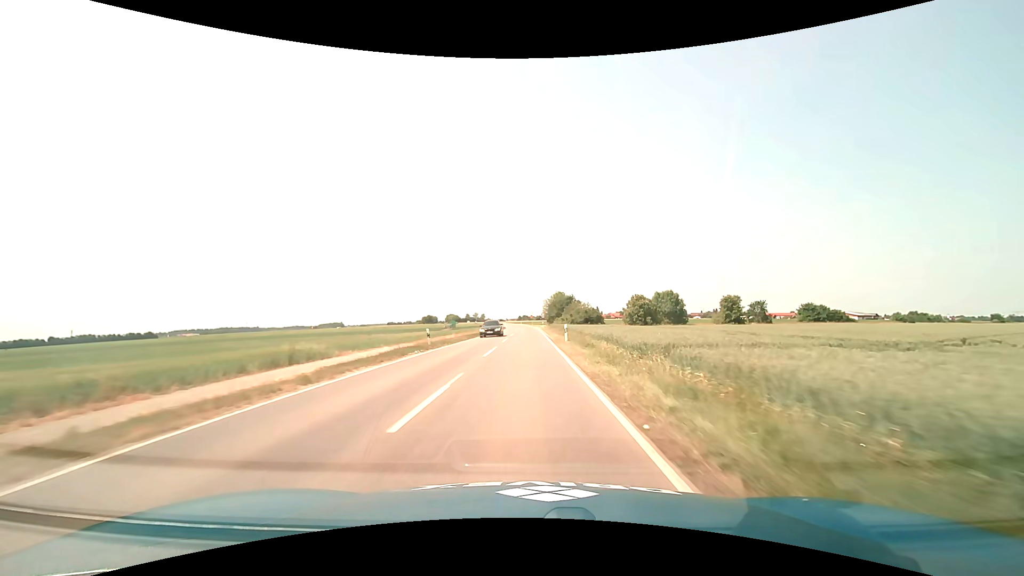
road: tertiary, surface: asphalt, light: Day
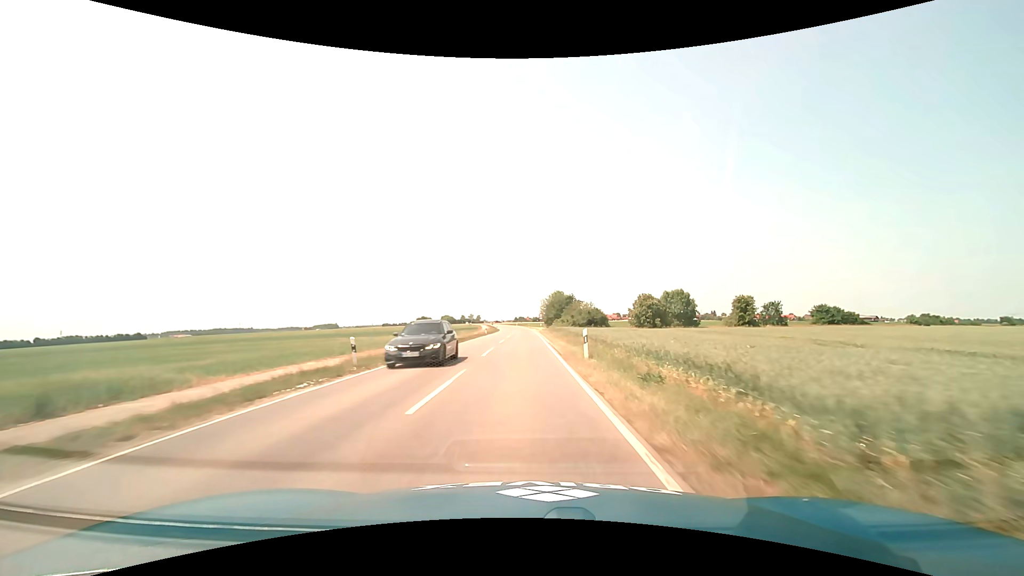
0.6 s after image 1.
(+0.1, +11.0) m; 0°
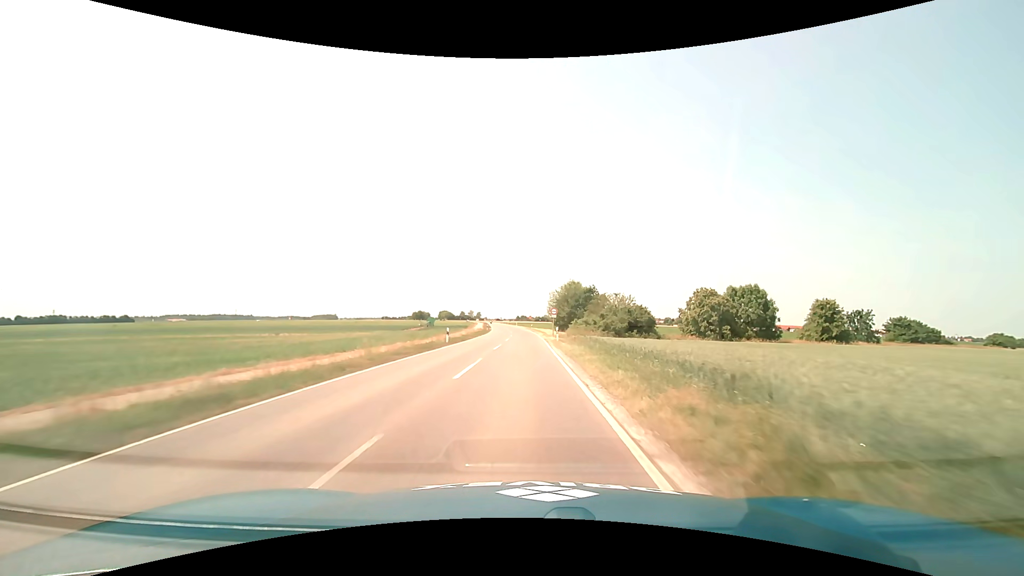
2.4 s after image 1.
(-0.1, +32.9) m; 0°
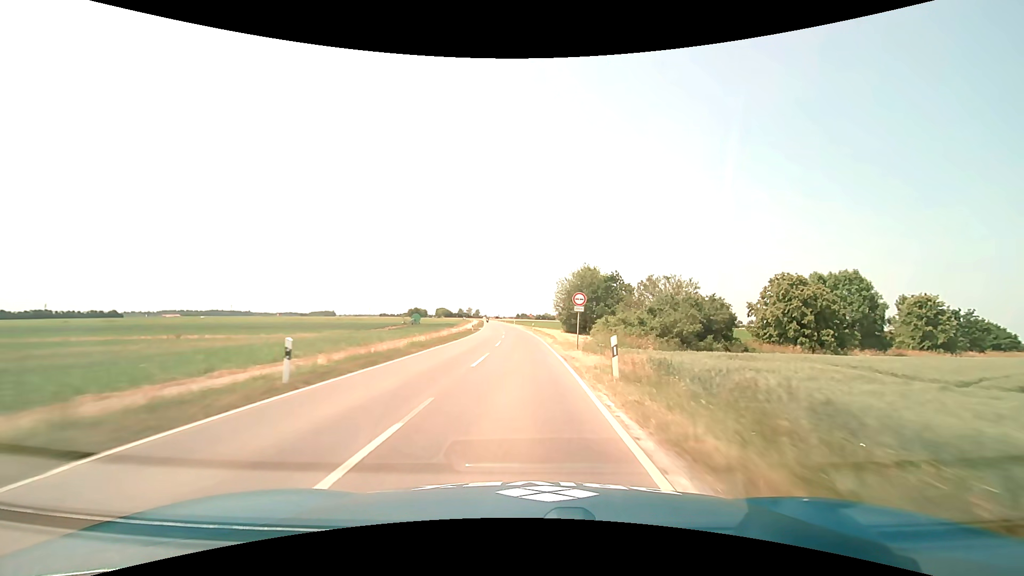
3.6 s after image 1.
(0.0, +22.1) m; 0°
(0, +10) (0, +20) (0, +30) (0, +40) (-1, +50) (-1, +60) (-2, +70) (-3, +80) (-3, +90) (-4, +100) m
